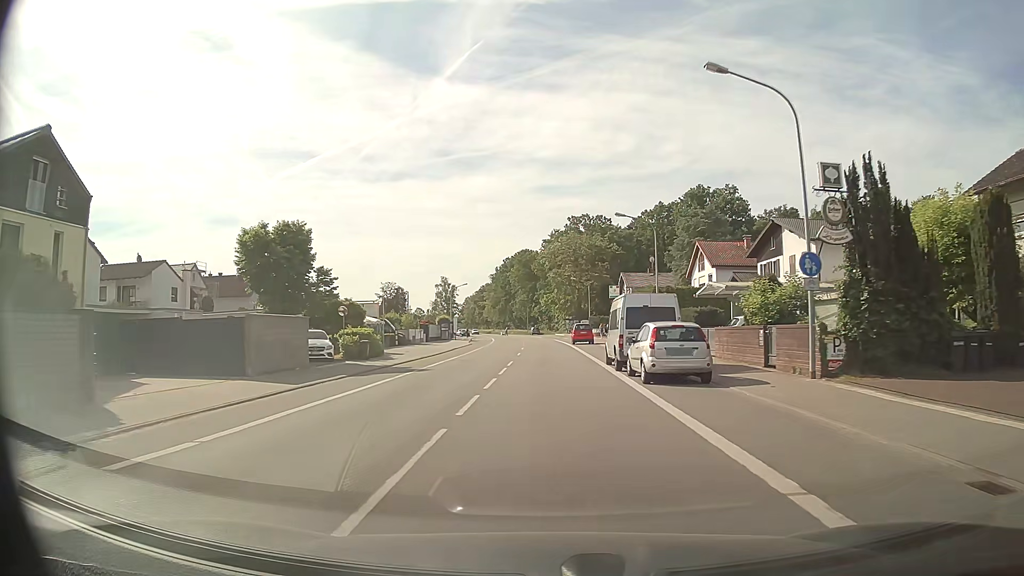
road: primary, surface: asphalt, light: Day
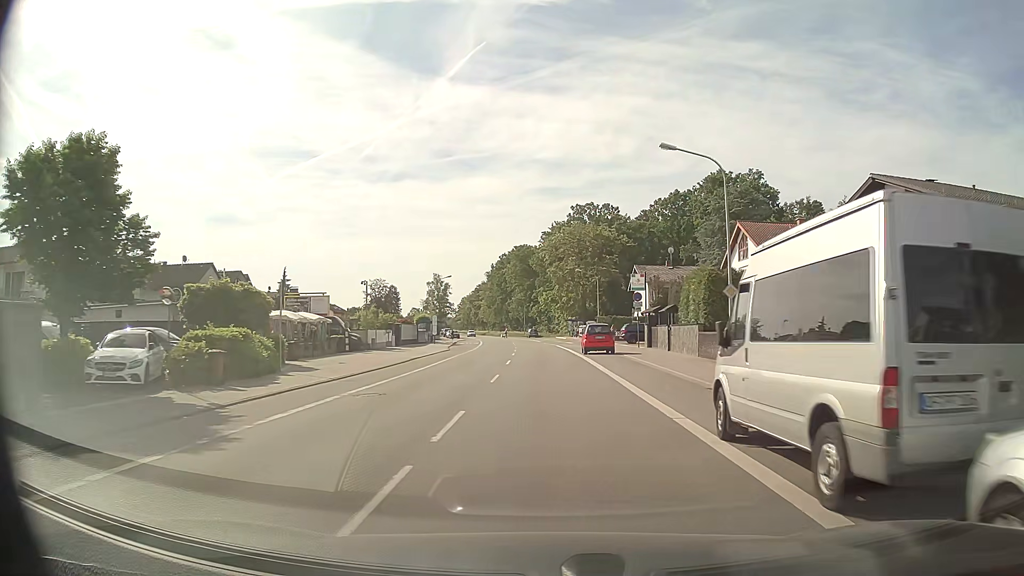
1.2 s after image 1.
(0.0, +15.7) m; 0°
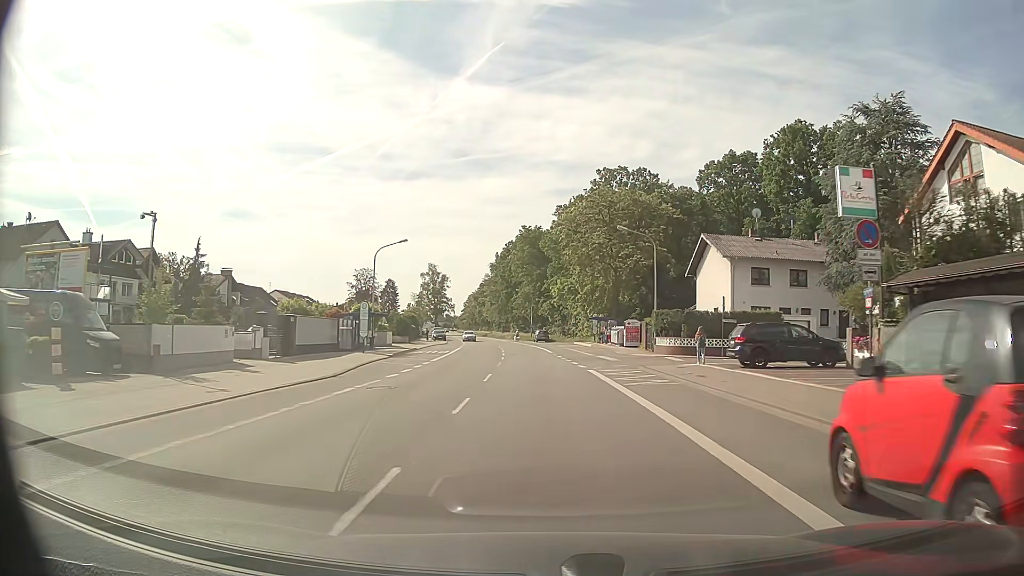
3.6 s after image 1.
(-0.2, +31.6) m; -1°
(0, +10) (0, +20) (0, +30) (-1, +40) (-1, +50) (-2, +60) (-3, +70) (-4, +80) (-5, +90) (-7, +100) m
